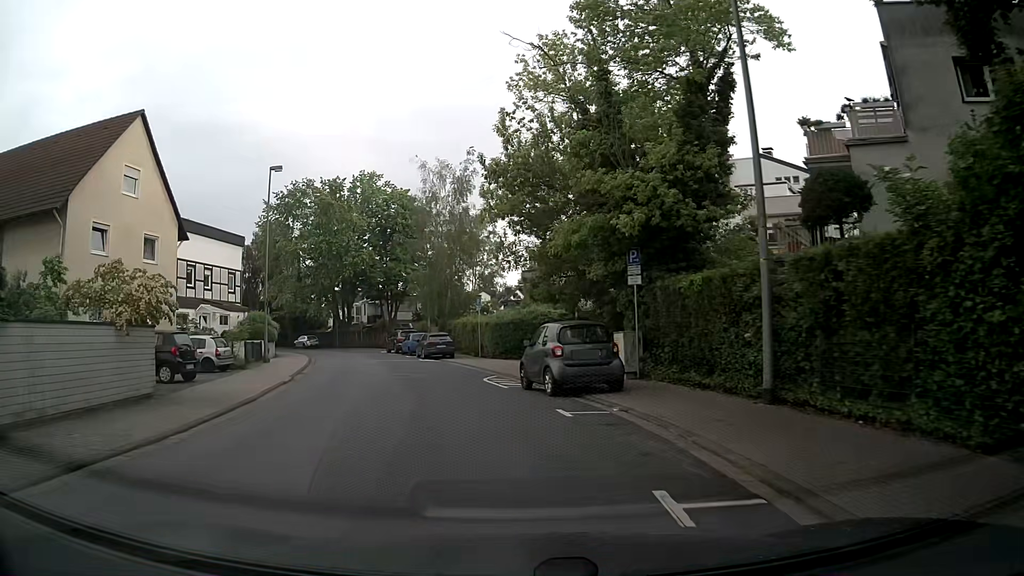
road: residential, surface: asphalt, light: Day
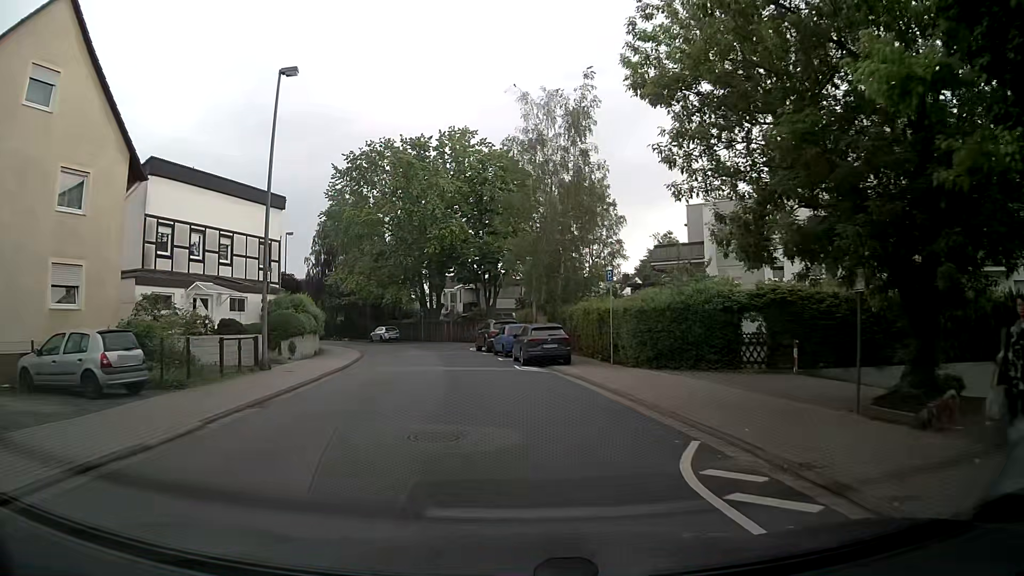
(-1.1, +13.8) m; -9°
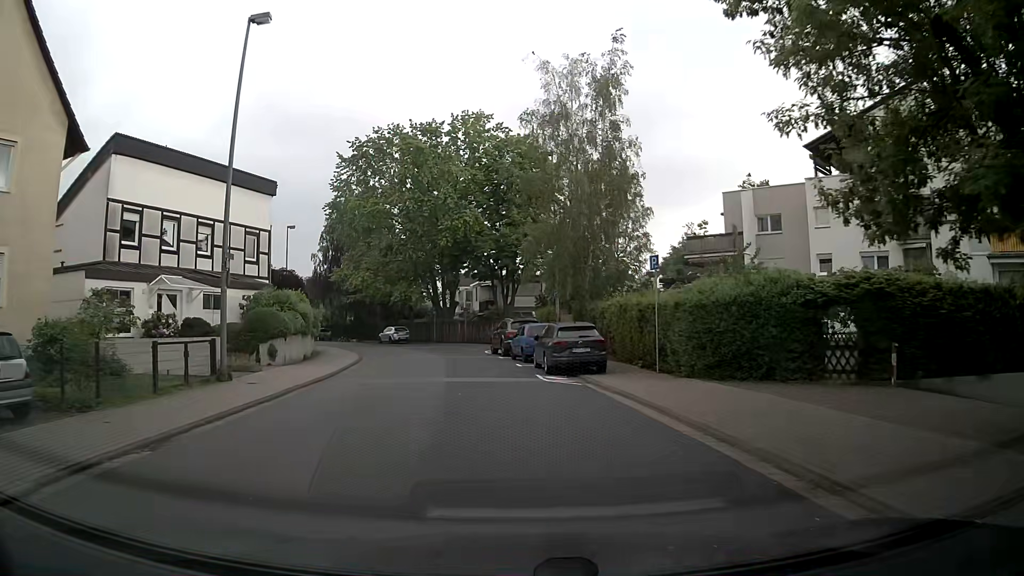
(-0.1, +4.7) m; -1°
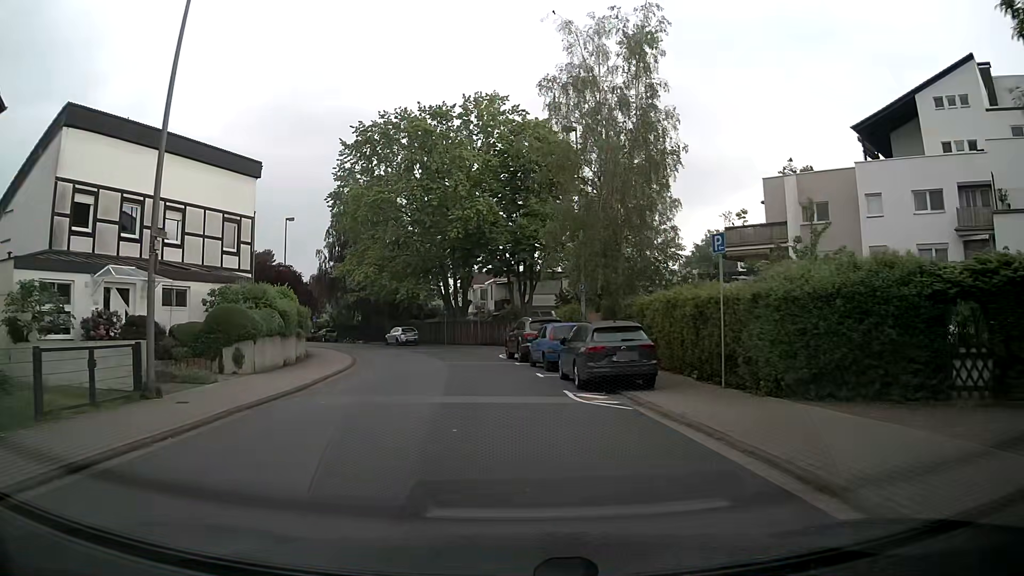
(-0.1, +4.7) m; -2°
(0, +10) (-1, +20) (-2, +30) (-5, +39) (-9, +49) (-13, +58) (-18, +66) (-24, +75) (-30, +82) (-37, +90) m
